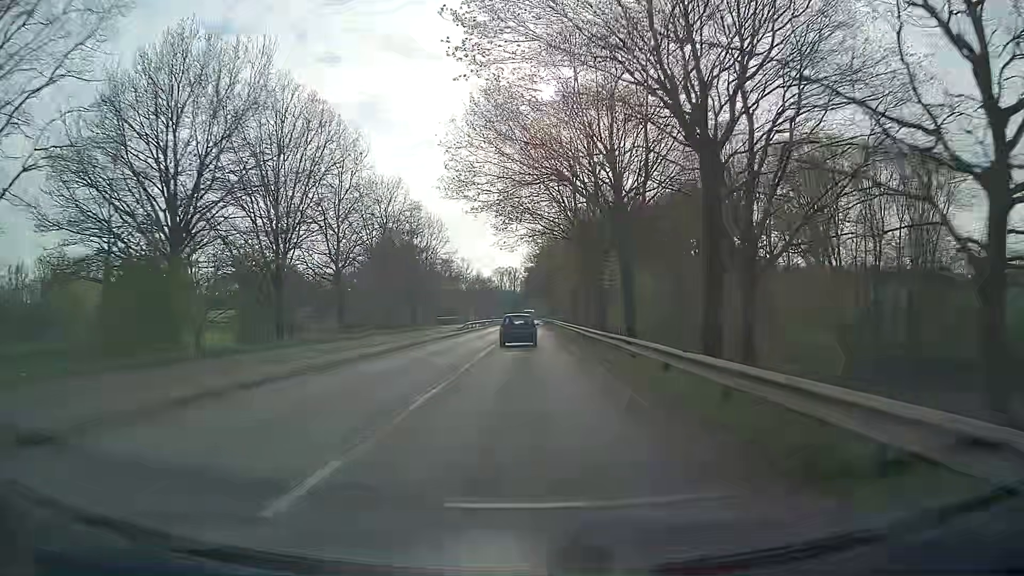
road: secondary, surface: asphalt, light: Day
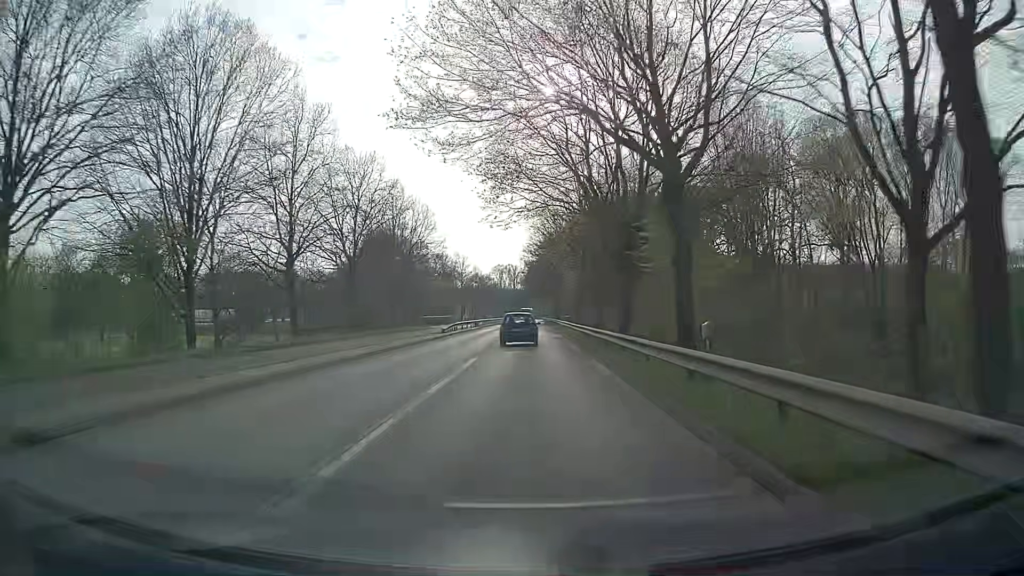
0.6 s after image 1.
(+0.1, +9.9) m; 0°
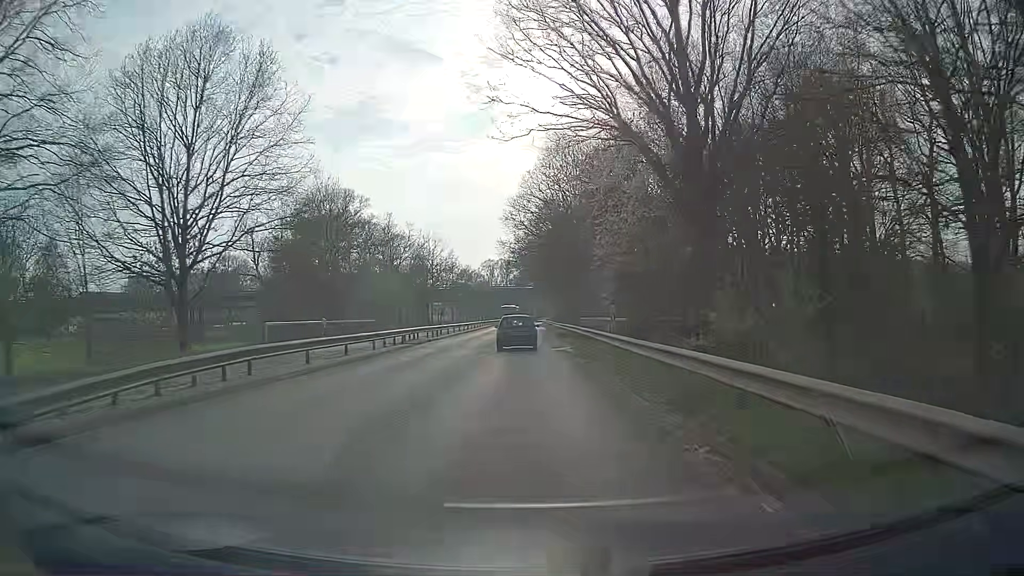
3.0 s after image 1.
(+0.1, +39.0) m; +1°
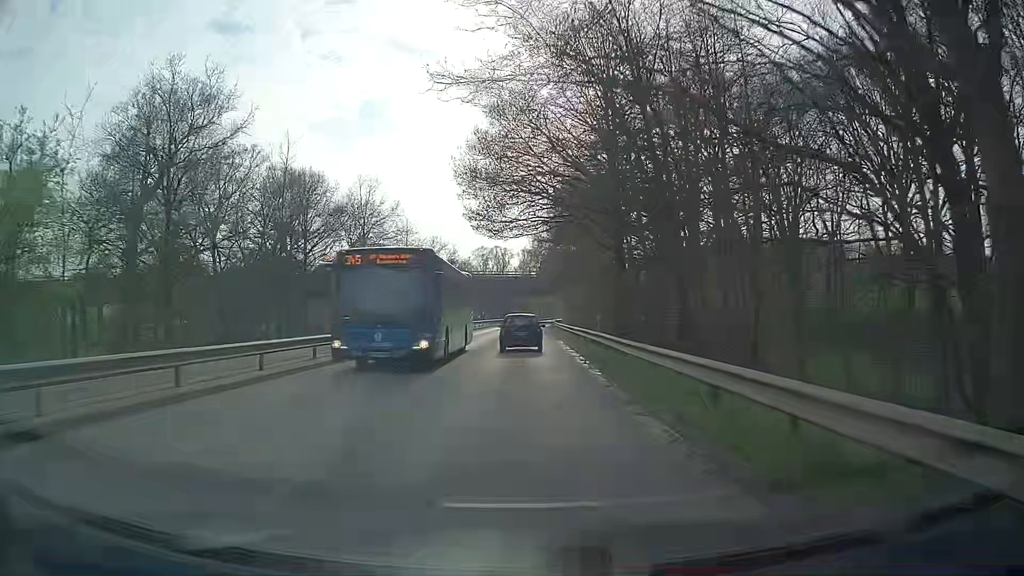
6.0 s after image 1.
(-0.2, +47.4) m; 0°
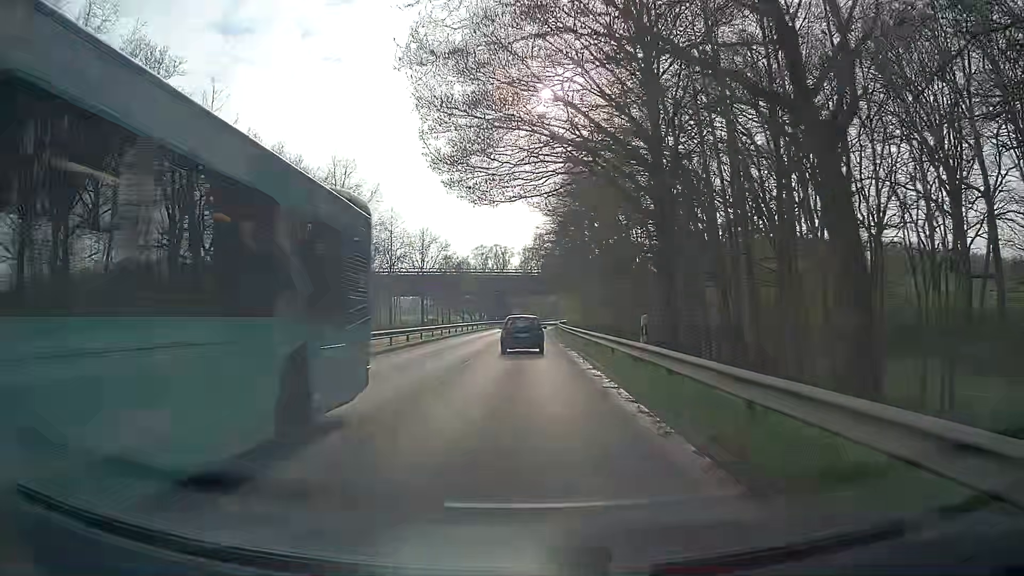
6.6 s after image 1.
(0.0, +9.5) m; 0°
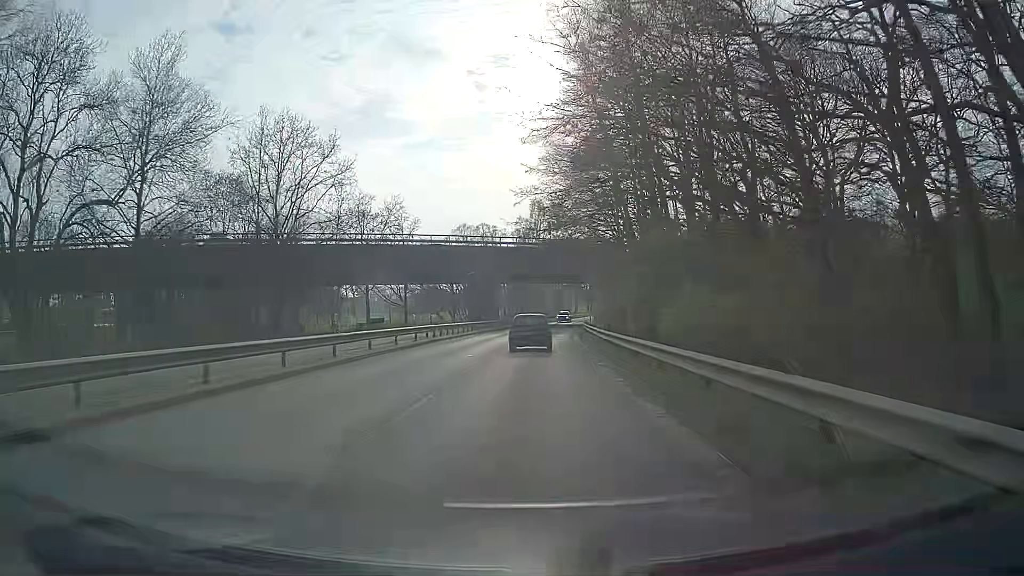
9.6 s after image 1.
(-0.1, +46.0) m; 0°
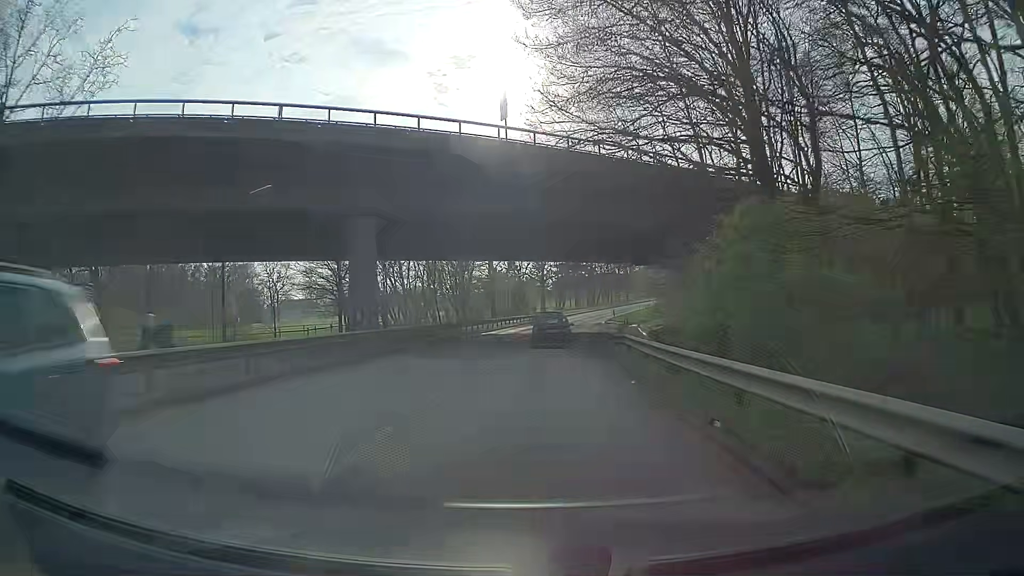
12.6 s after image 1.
(+1.5, +45.8) m; +4°
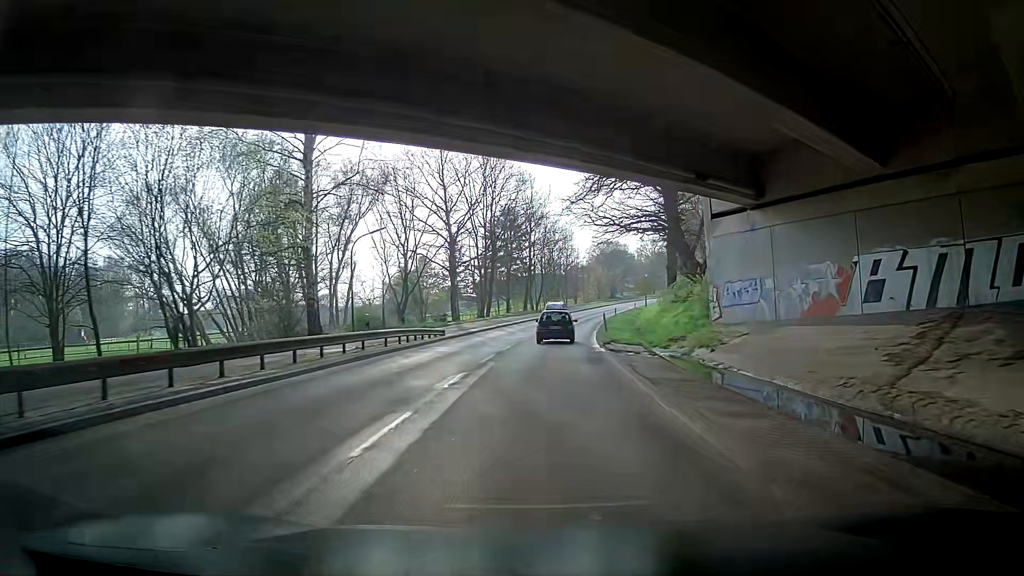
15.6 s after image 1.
(+2.5, +46.9) m; +8°
